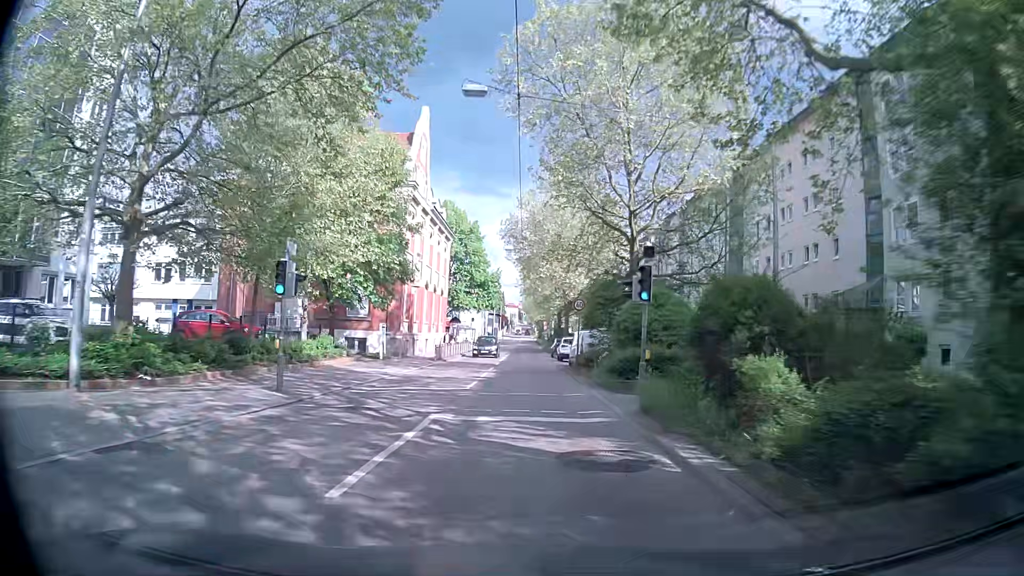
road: secondary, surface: asphalt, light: Day
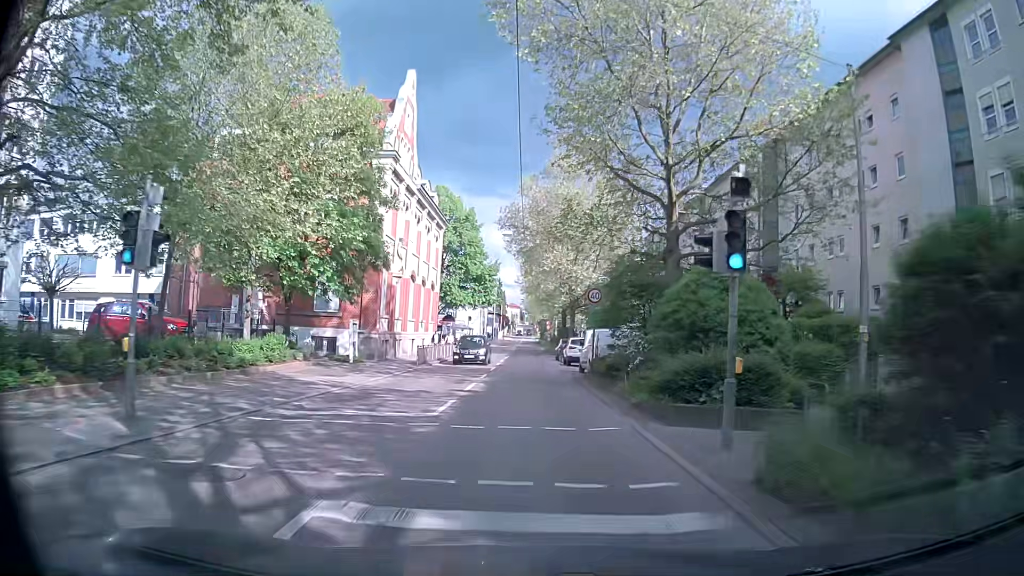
(+0.1, +6.6) m; -1°
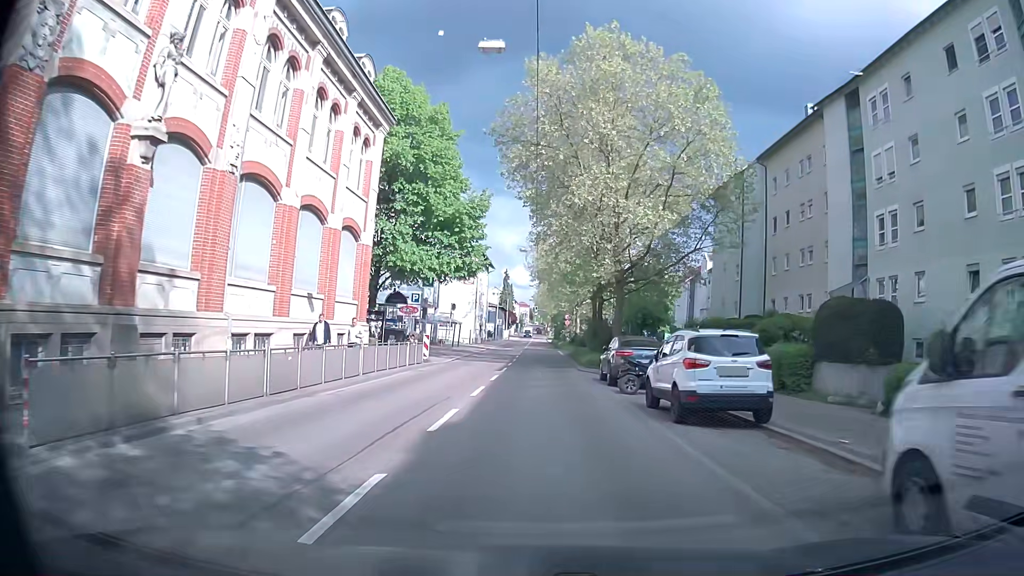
(-0.2, +26.5) m; -2°
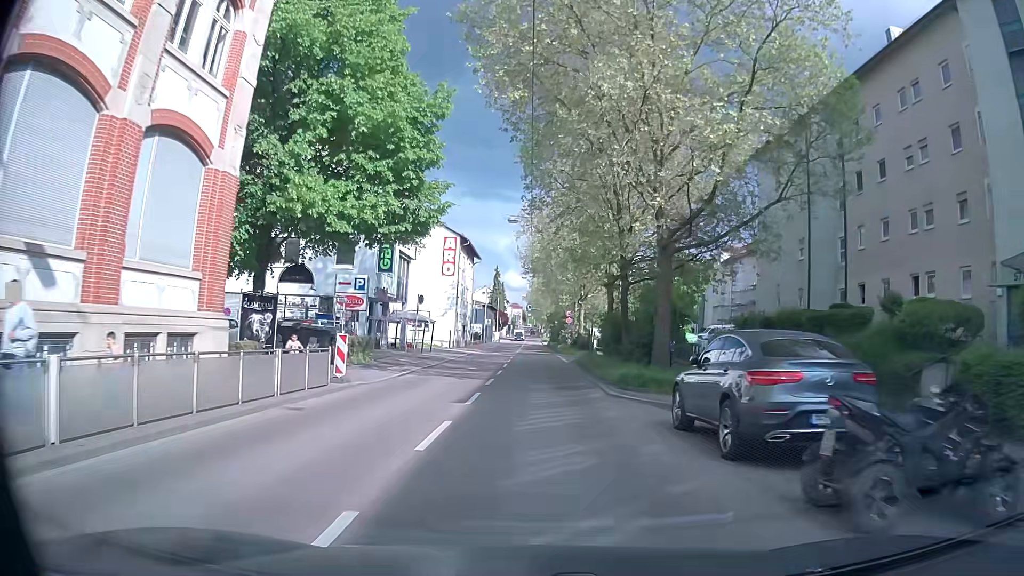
(+0.3, +13.3) m; +1°
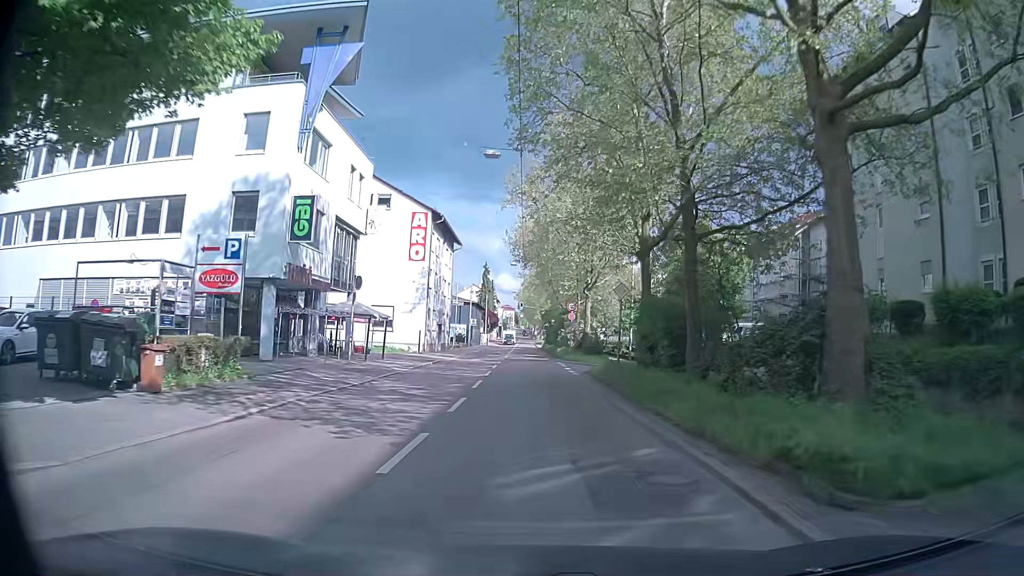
(+0.2, +13.4) m; 0°
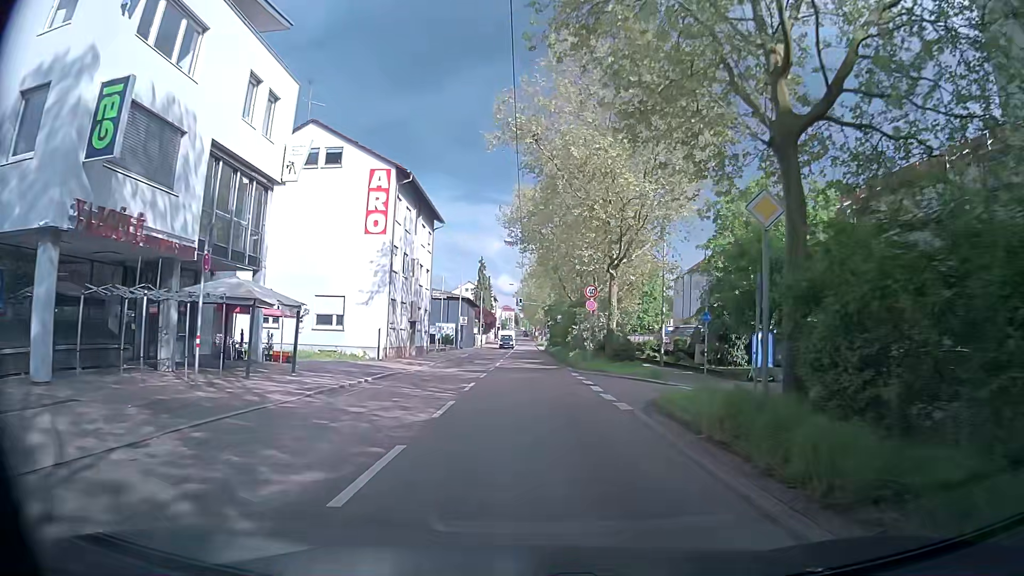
(+0.1, +13.4) m; +1°
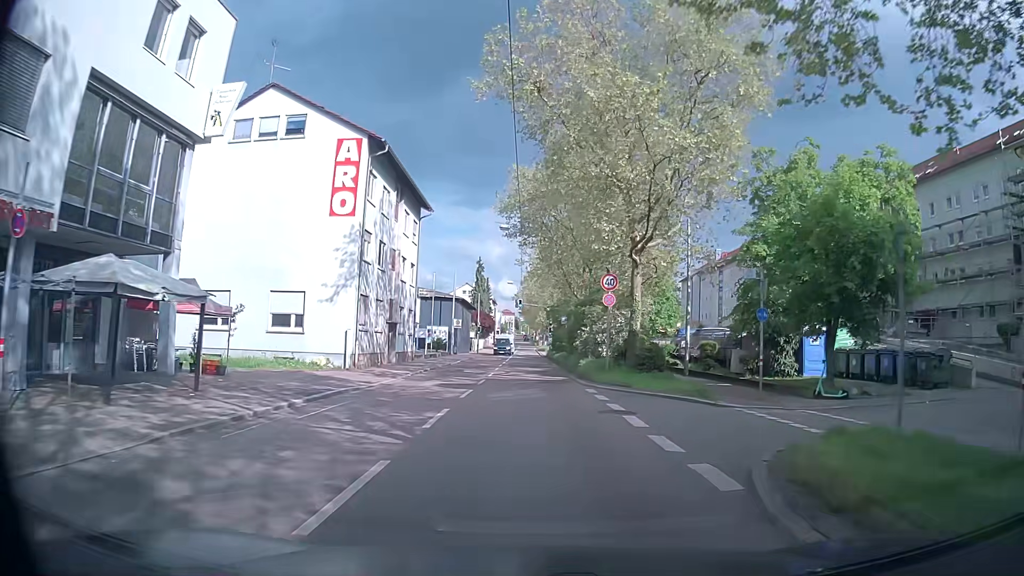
(+0.1, +6.7) m; +3°
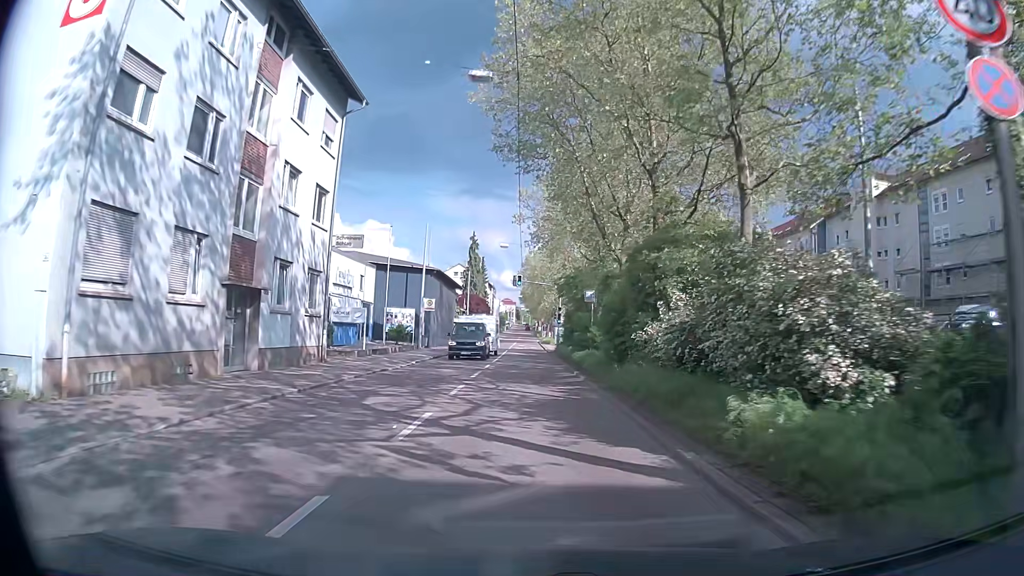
(-0.9, +20.0) m; -3°
(0, +10) (0, +20) (0, +30) (0, +40) (0, +50) (0, +60) (0, +70) (0, +80) (+1, +90) (+1, +100) m
